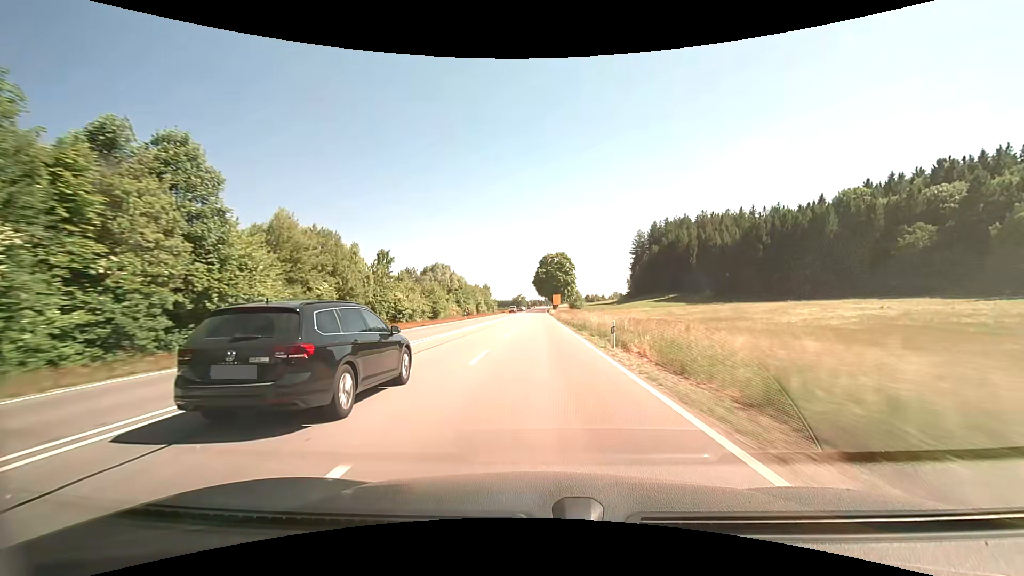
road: primary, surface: asphalt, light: Day
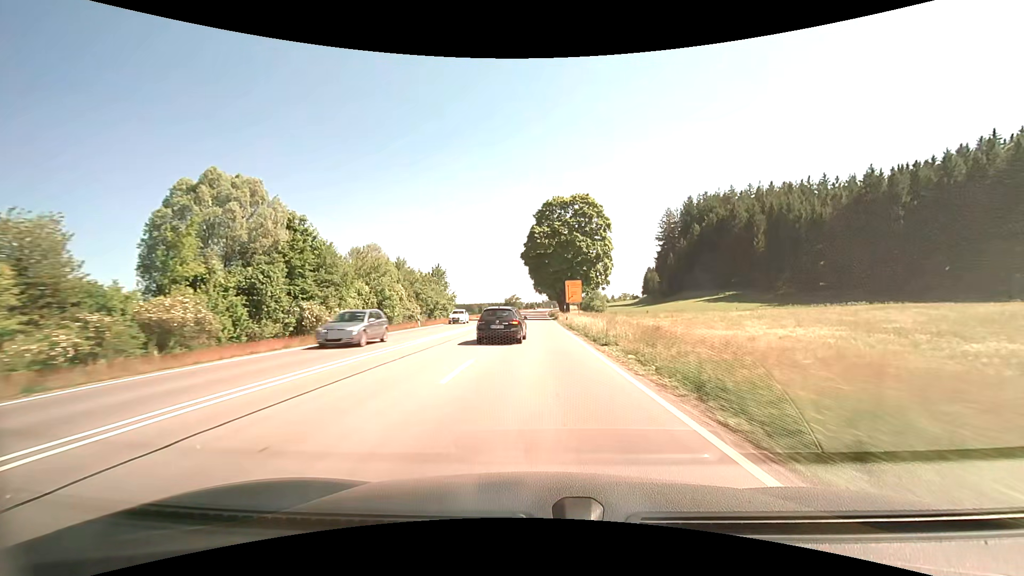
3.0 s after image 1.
(-1.1, +75.2) m; -1°
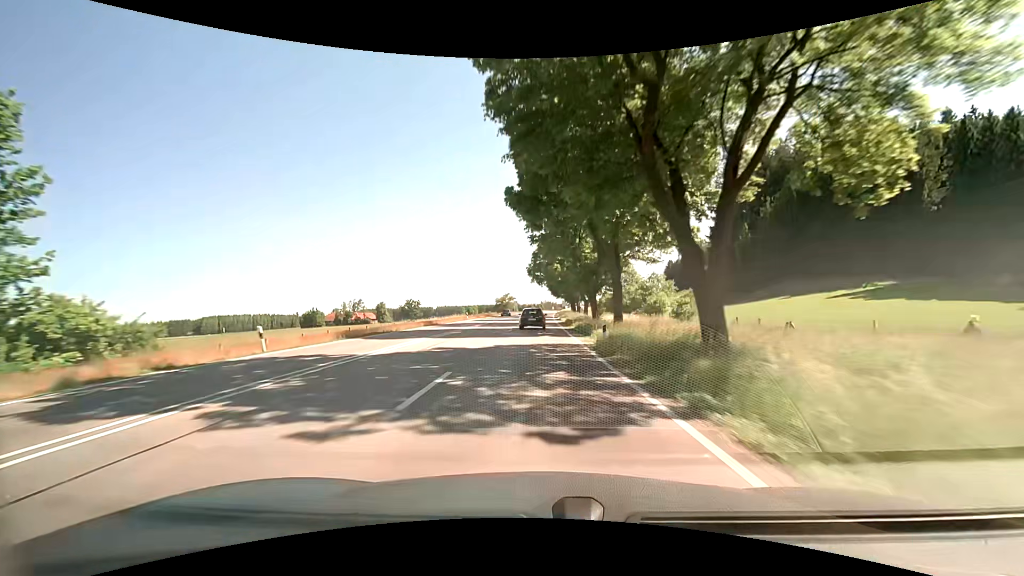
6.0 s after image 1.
(+0.3, +74.6) m; +1°
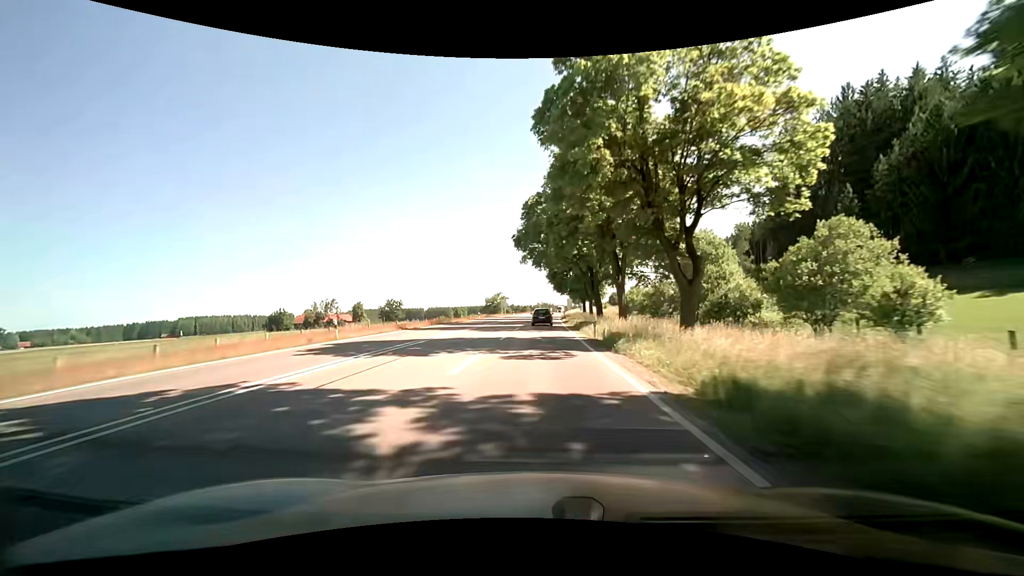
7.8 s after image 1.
(-0.3, +44.4) m; 0°
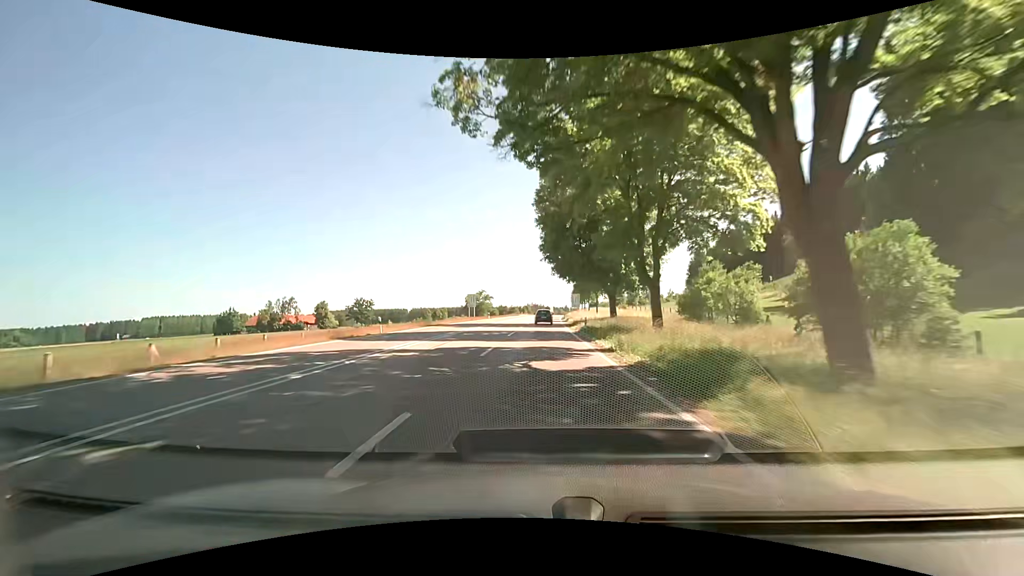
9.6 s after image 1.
(+0.5, +44.0) m; 0°
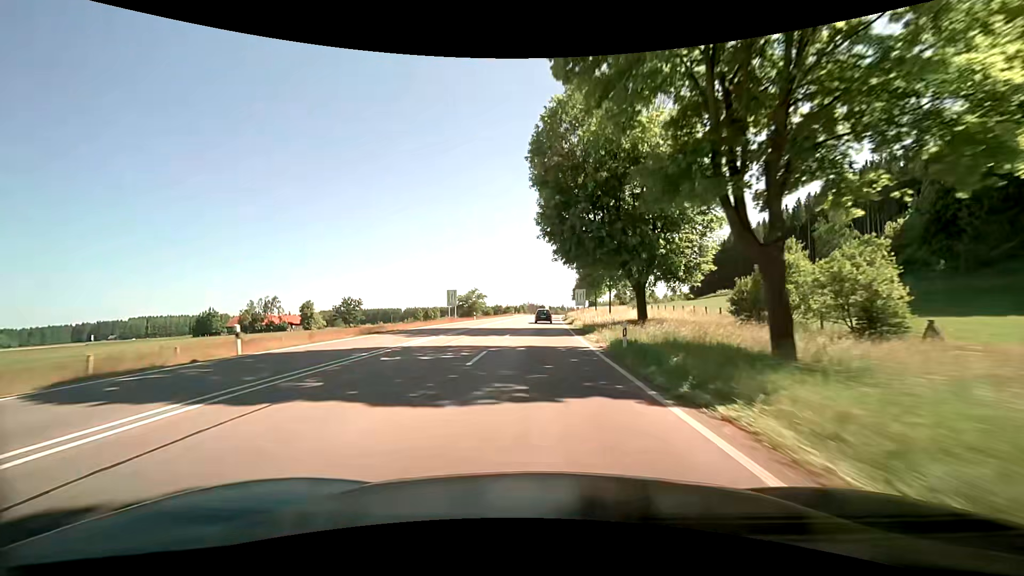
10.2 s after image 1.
(+0.1, +14.6) m; +1°
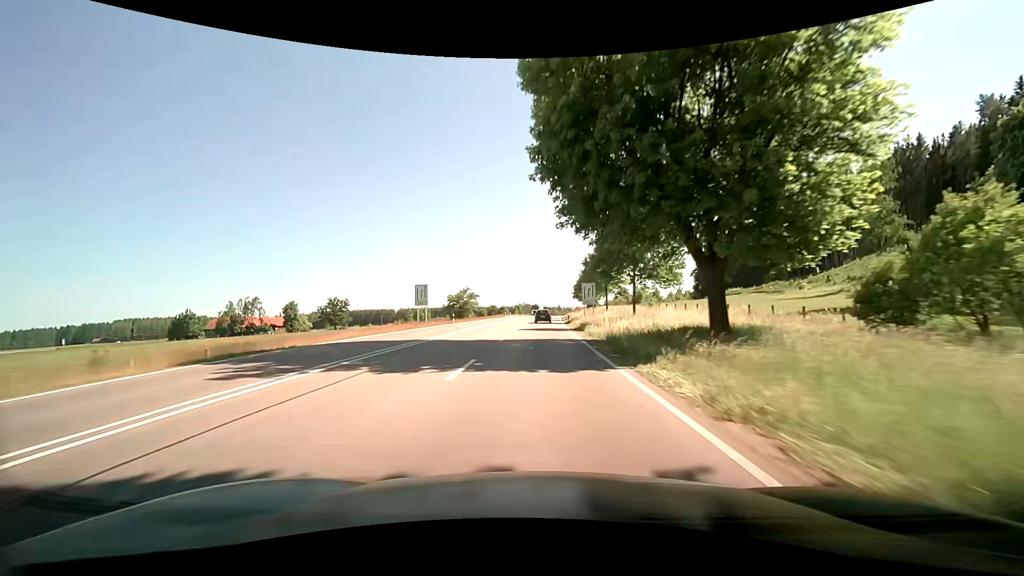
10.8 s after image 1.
(+0.1, +14.5) m; +1°
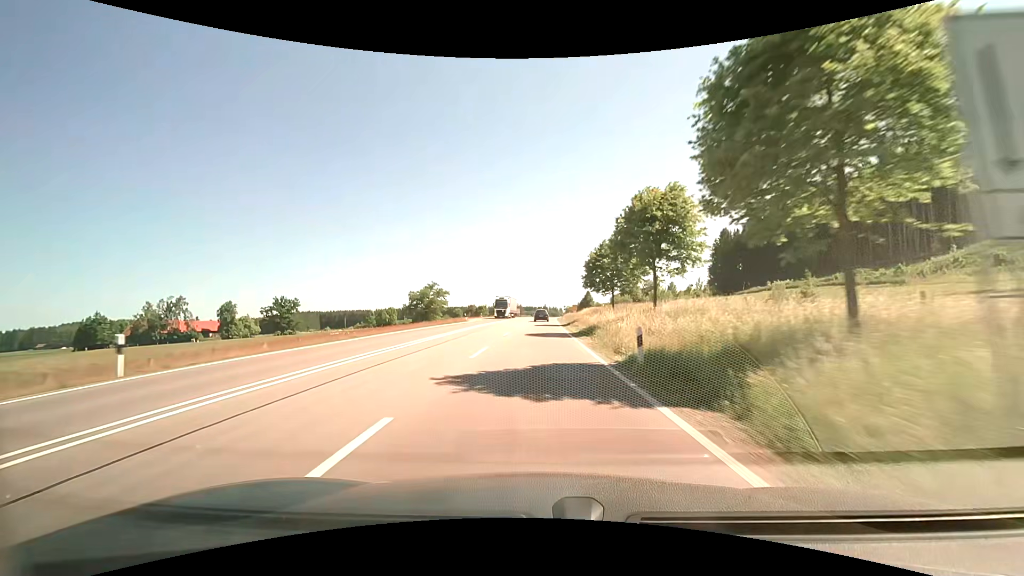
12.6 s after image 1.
(+1.0, +43.3) m; +2°
(0, +10) (0, +20) (0, +30) (0, +40) (0, +50) (0, +60) (+1, +70) (0, +80) (0, +90) (0, +100) m
